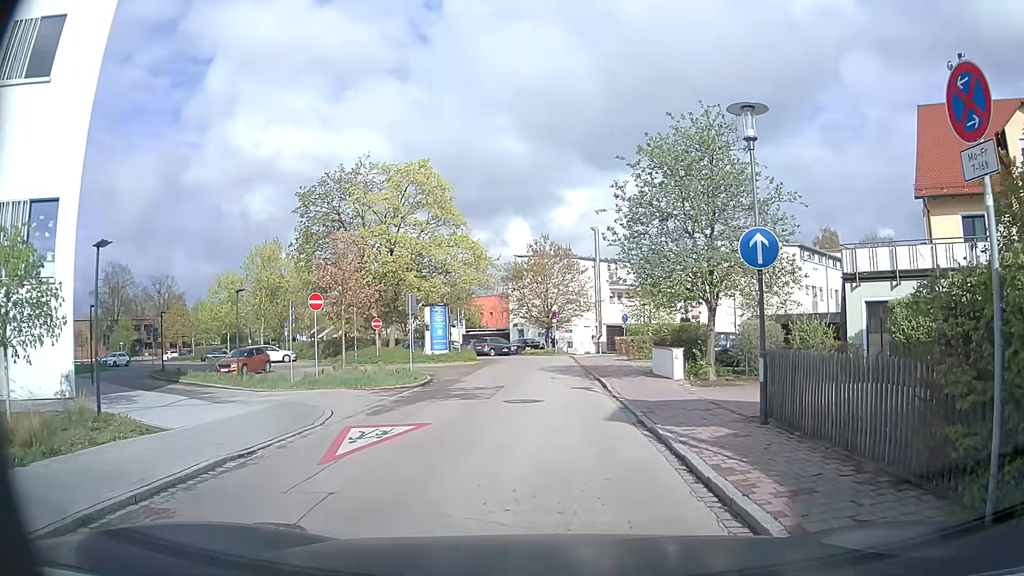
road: residential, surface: asphalt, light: Day
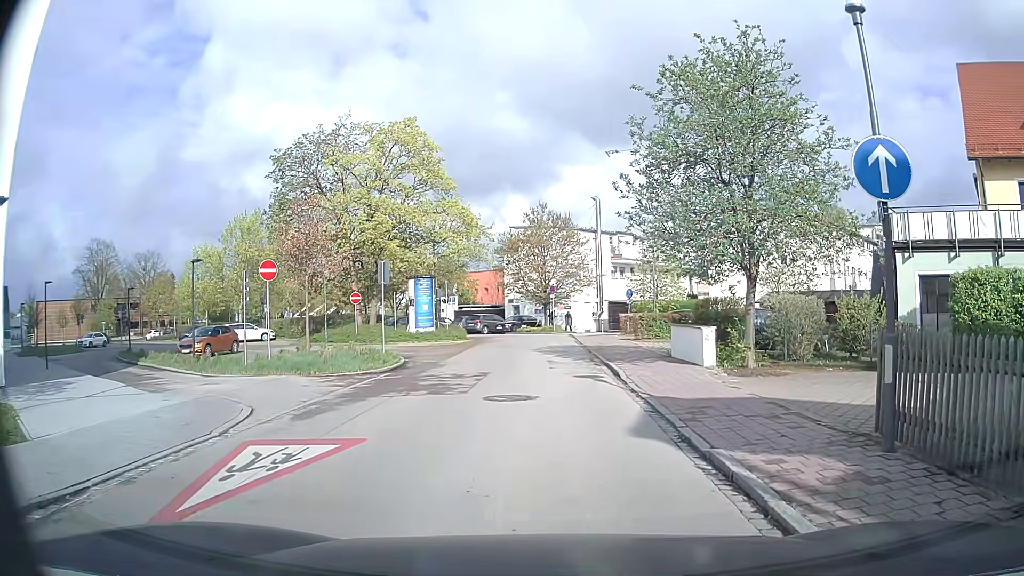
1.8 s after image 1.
(0.0, +3.9) m; -1°
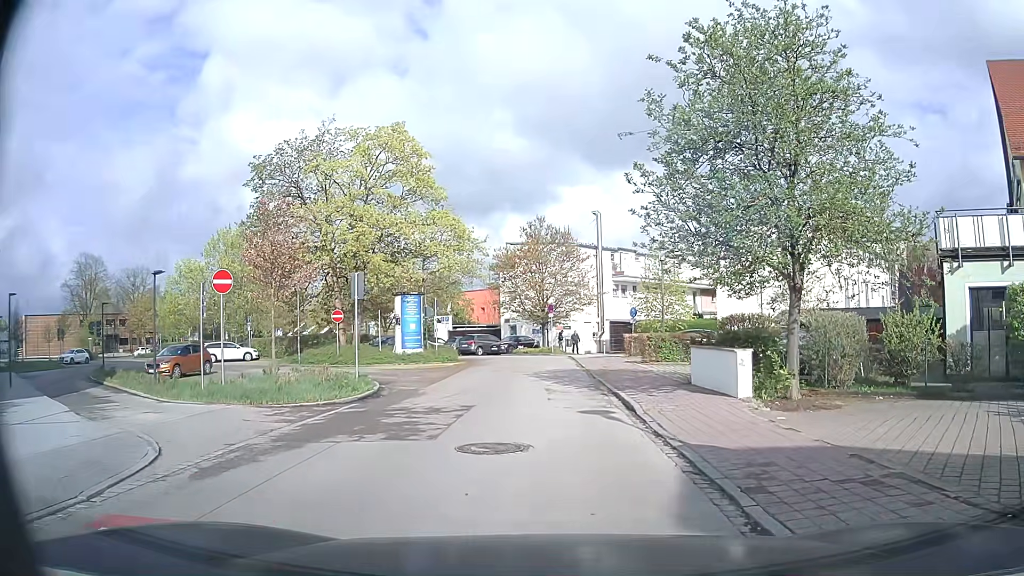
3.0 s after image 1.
(+0.1, +2.9) m; 0°
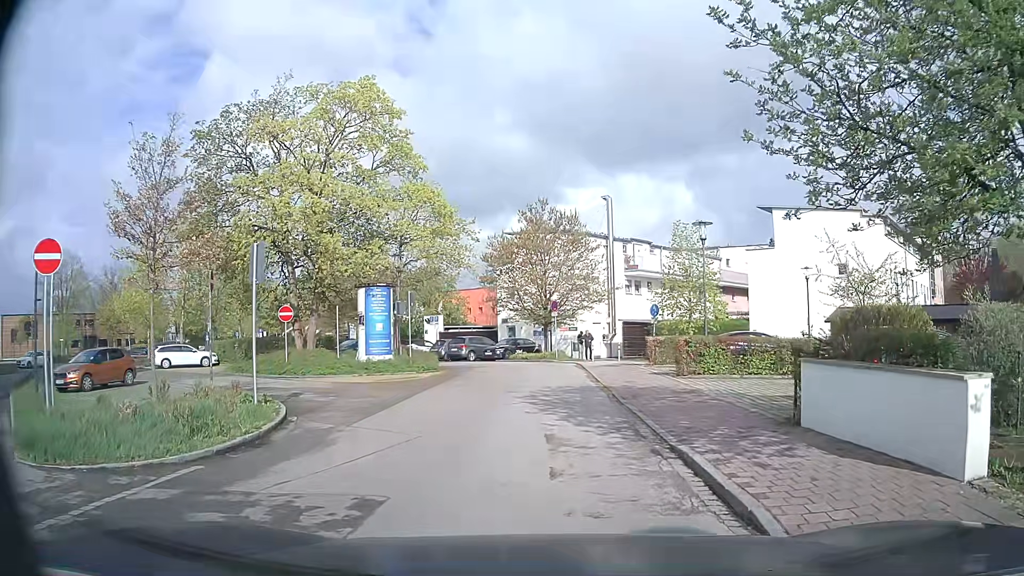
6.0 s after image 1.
(+0.2, +6.9) m; +1°
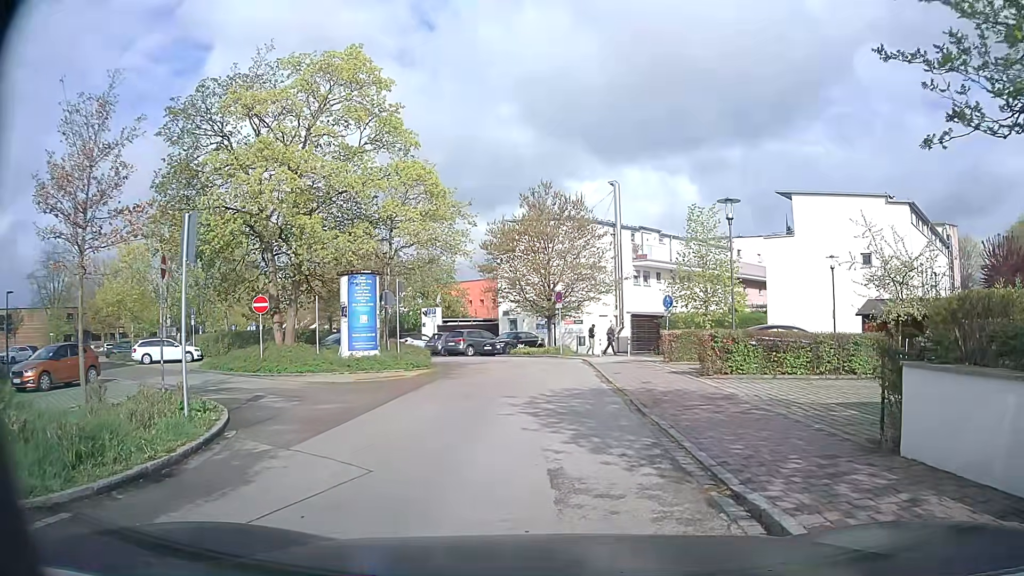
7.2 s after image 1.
(0.0, +2.7) m; +1°
